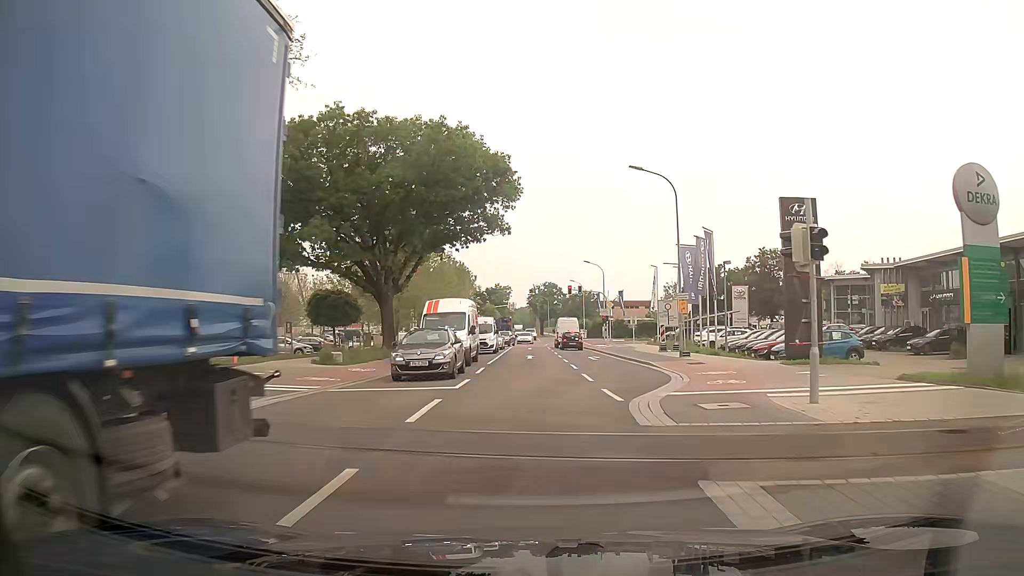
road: tertiary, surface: asphalt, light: Day
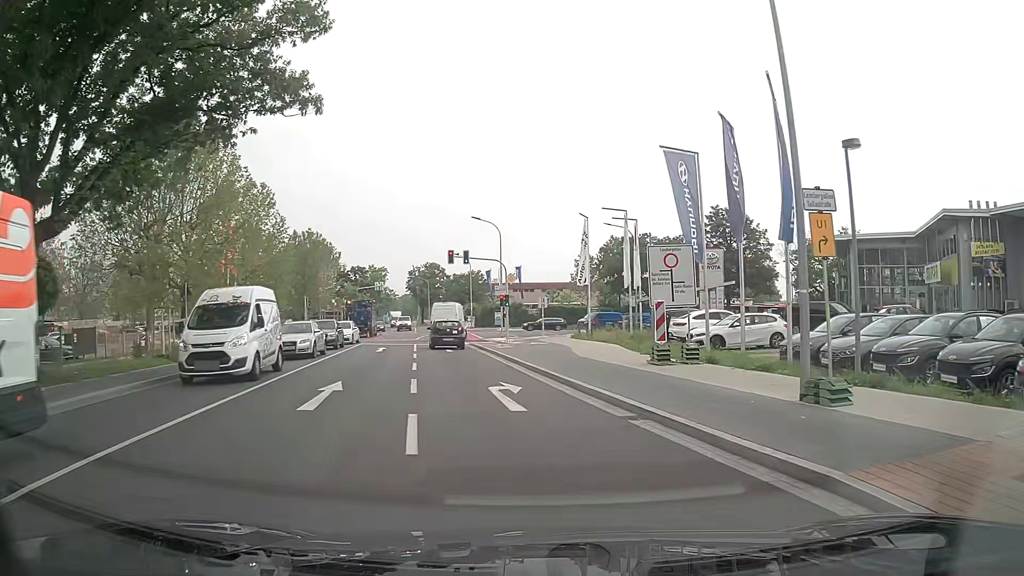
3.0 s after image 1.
(+1.4, +23.1) m; +10°
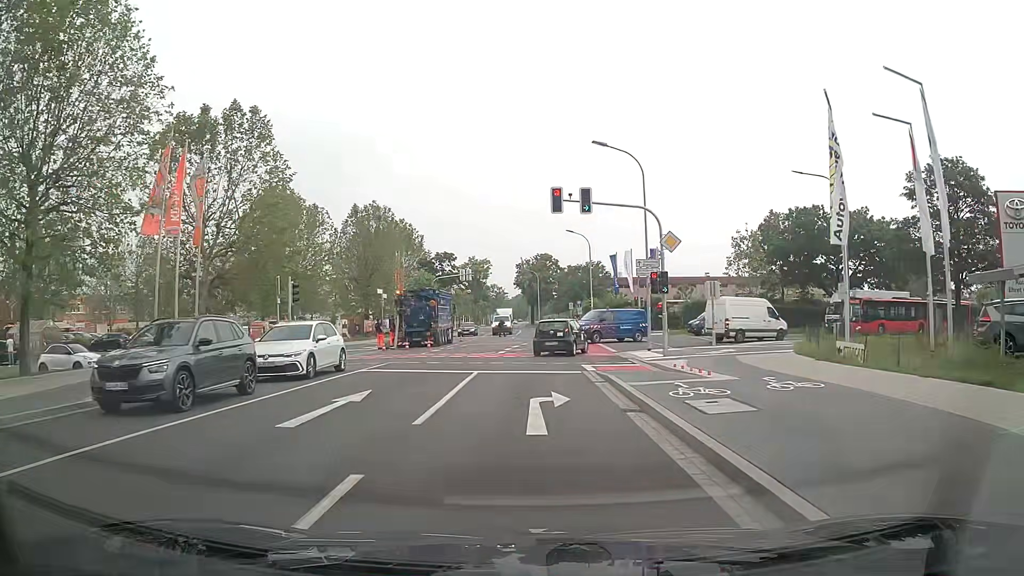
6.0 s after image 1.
(-2.1, +22.2) m; -10°
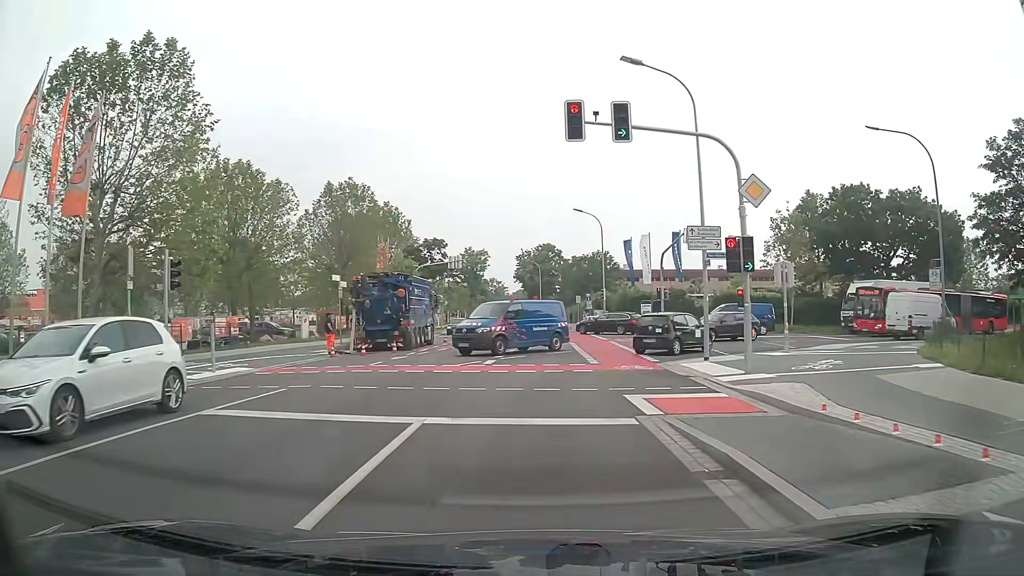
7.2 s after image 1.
(0.0, +9.6) m; 0°
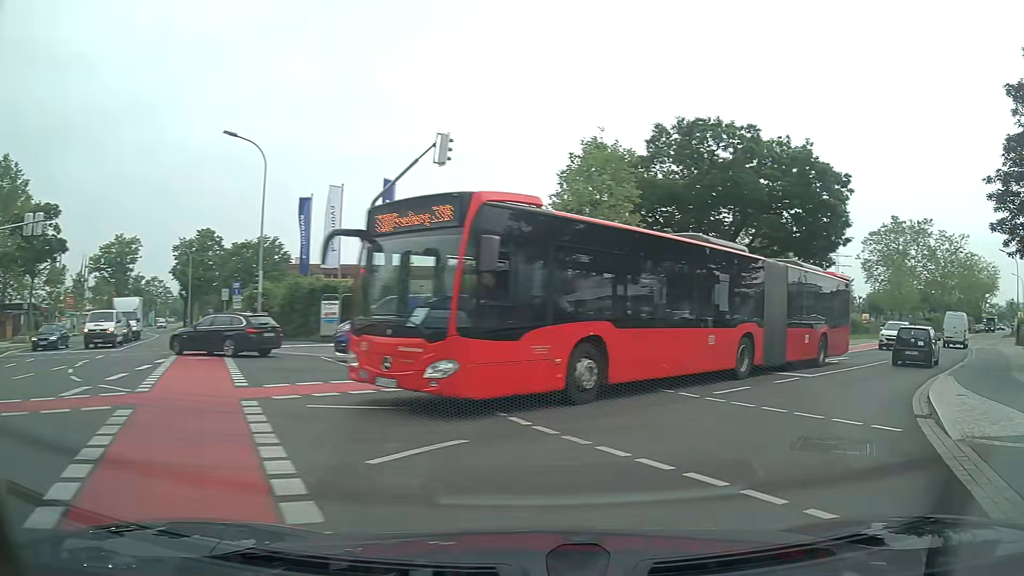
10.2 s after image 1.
(+2.3, +22.4) m; +29°
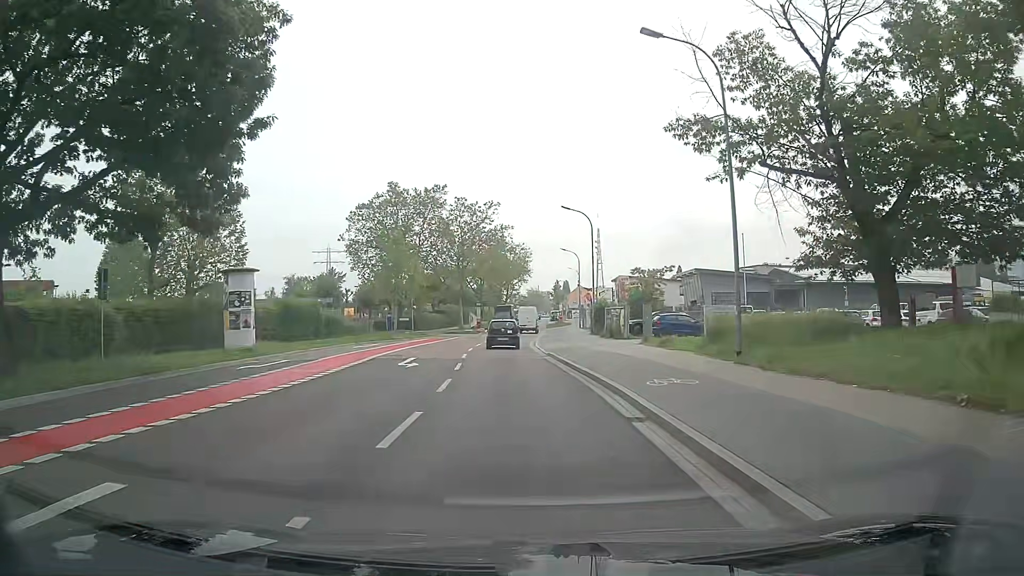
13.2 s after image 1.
(+10.9, +20.1) m; +41°
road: unclassified
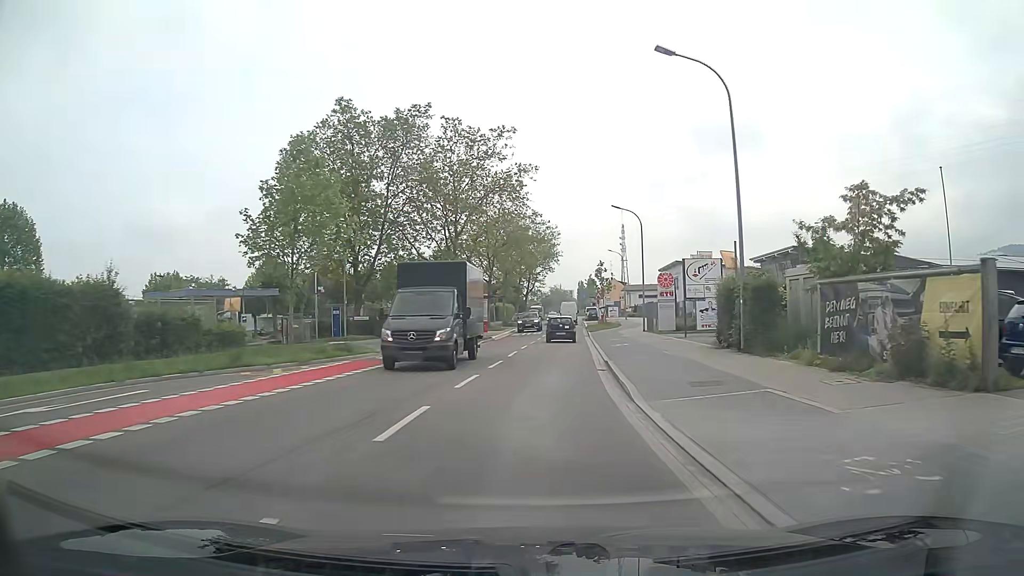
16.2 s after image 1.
(-0.8, +30.0) m; -2°
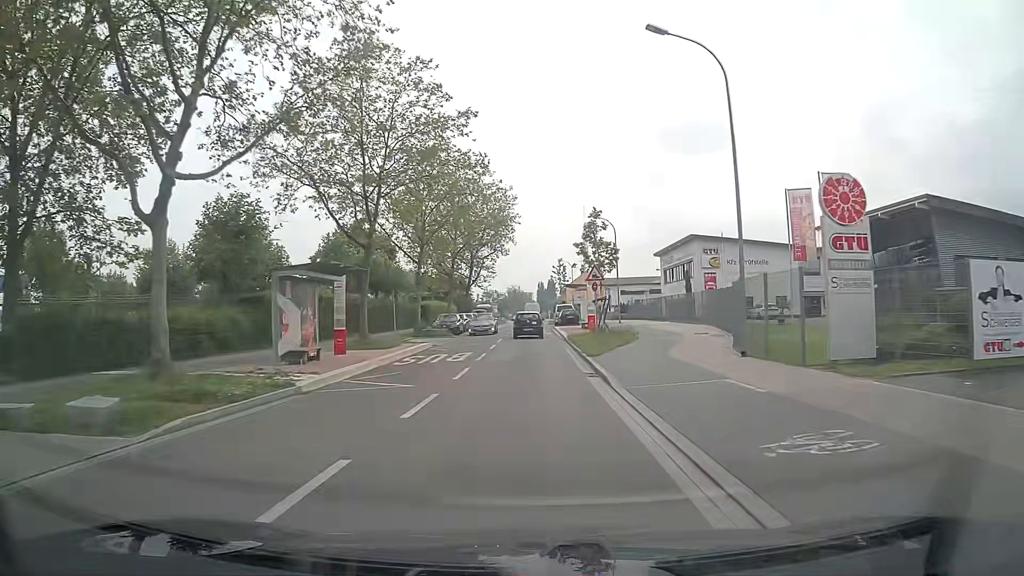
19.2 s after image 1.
(+1.6, +32.7) m; +4°
(0, +10) (0, +20) (0, +30) (0, +40) (0, +50) (0, +60) (0, +70) (0, +80) (0, +90) (0, +100) m
